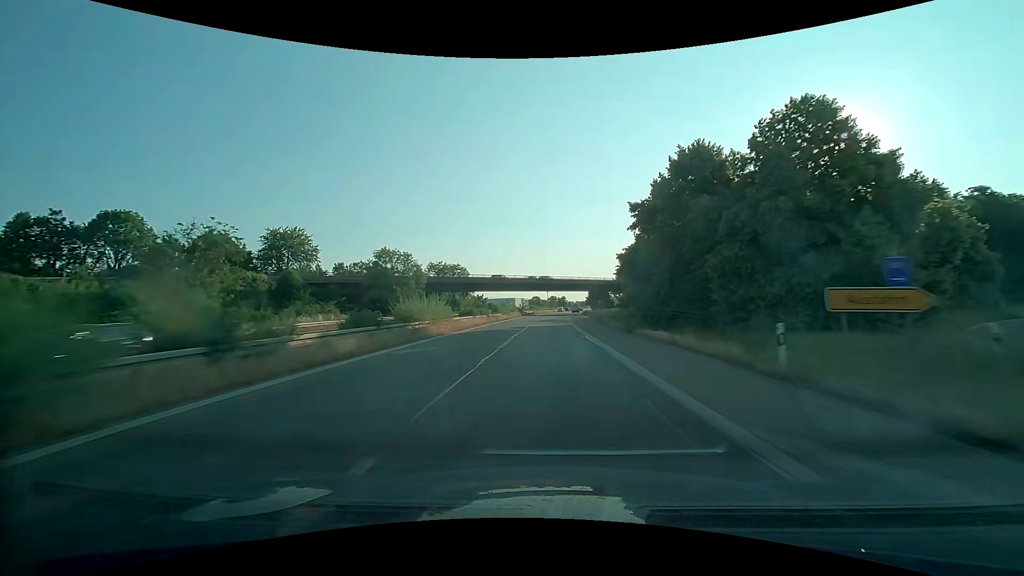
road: trunk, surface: asphalt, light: Day
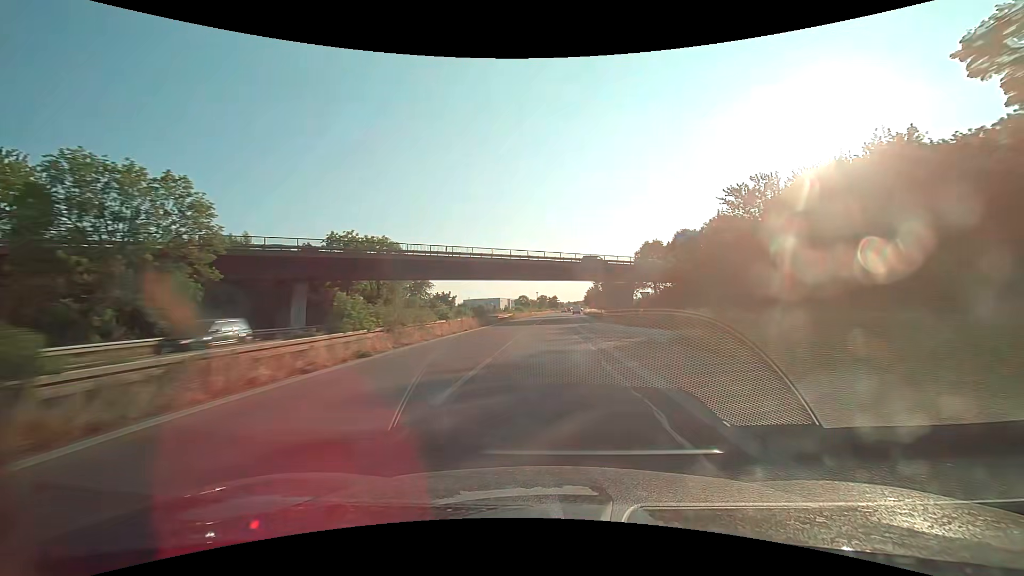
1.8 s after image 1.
(+0.4, +45.8) m; +1°
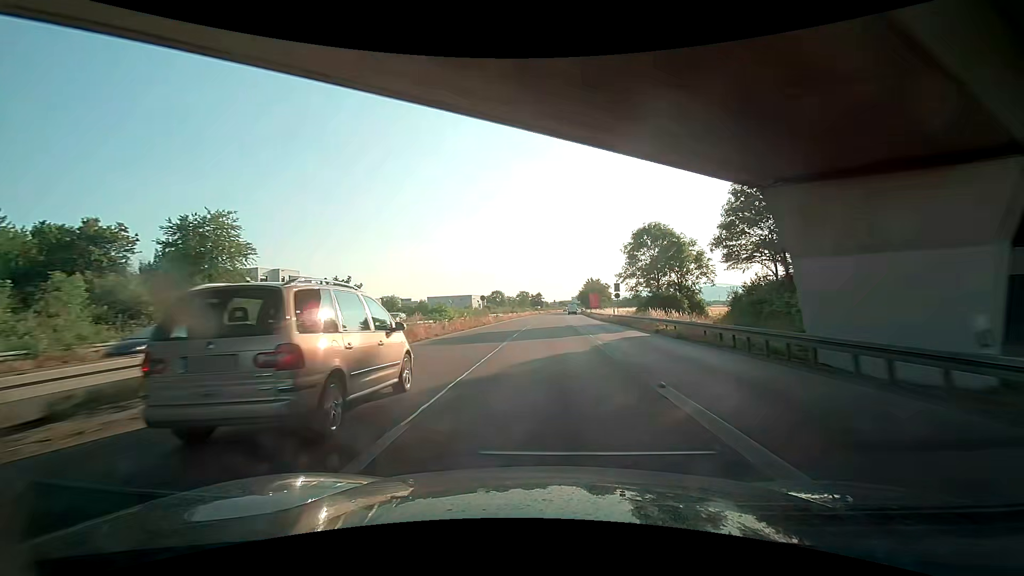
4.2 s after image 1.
(+1.1, +61.2) m; +2°
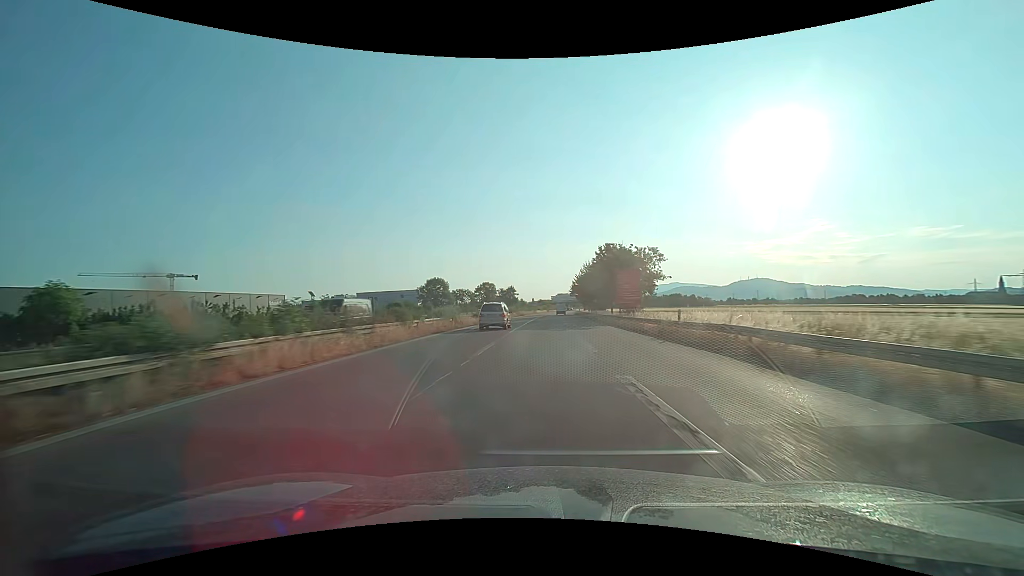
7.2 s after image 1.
(+1.9, +76.5) m; +3°
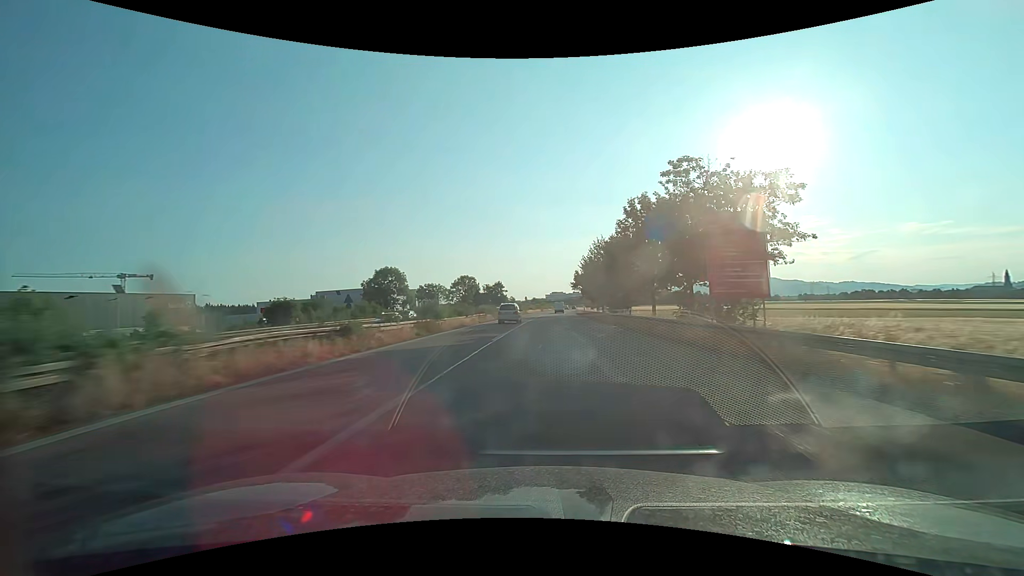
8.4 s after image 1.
(+0.2, +30.6) m; +1°
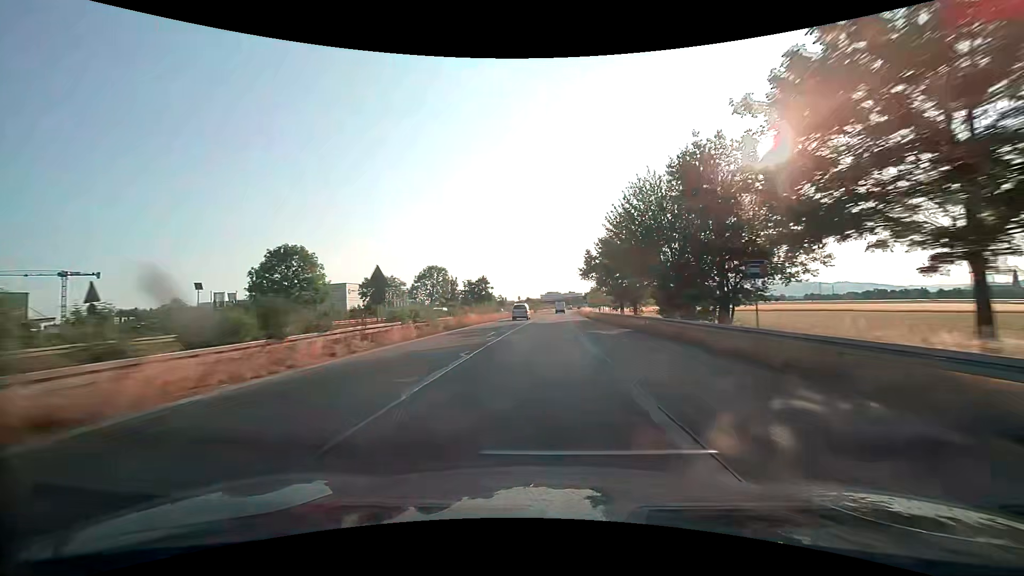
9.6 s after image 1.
(+0.1, +30.6) m; +1°
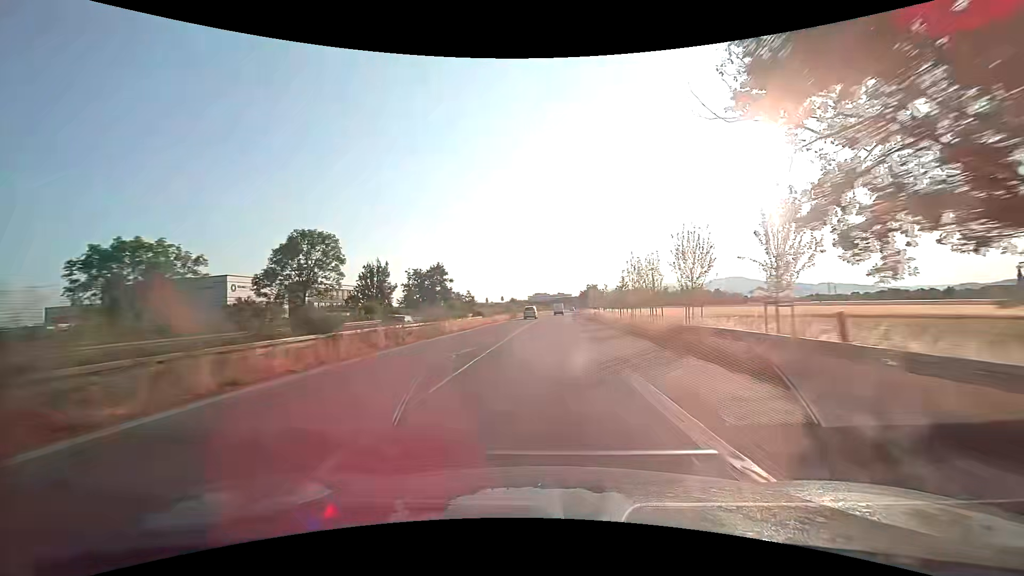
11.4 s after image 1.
(+0.4, +45.9) m; +1°
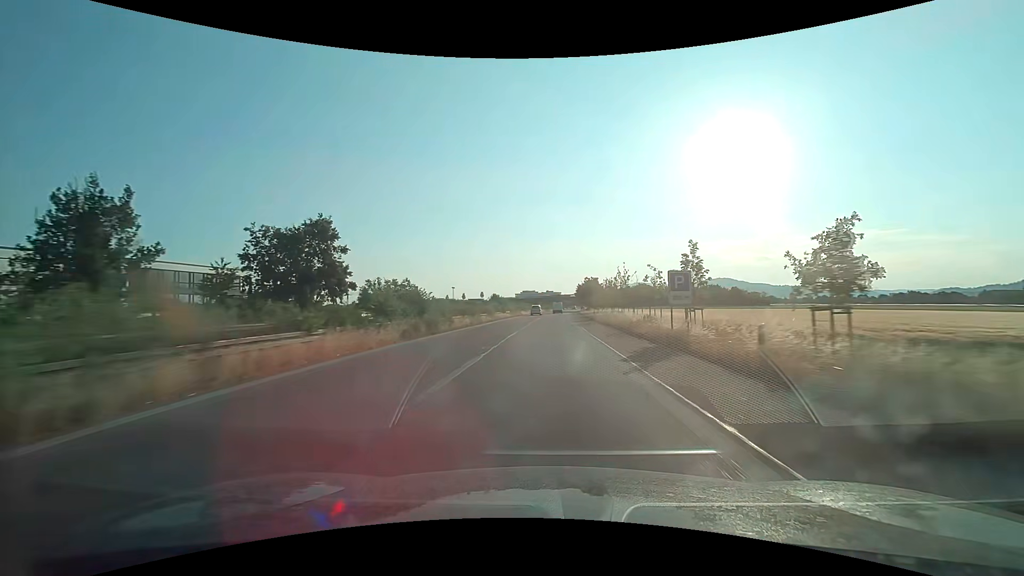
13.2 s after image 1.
(+0.6, +46.0) m; +1°
(0, +10) (0, +20) (0, +30) (0, +40) (+1, +50) (+1, +60) (+1, +70) (+2, +80) (+2, +90) (+3, +100) m
